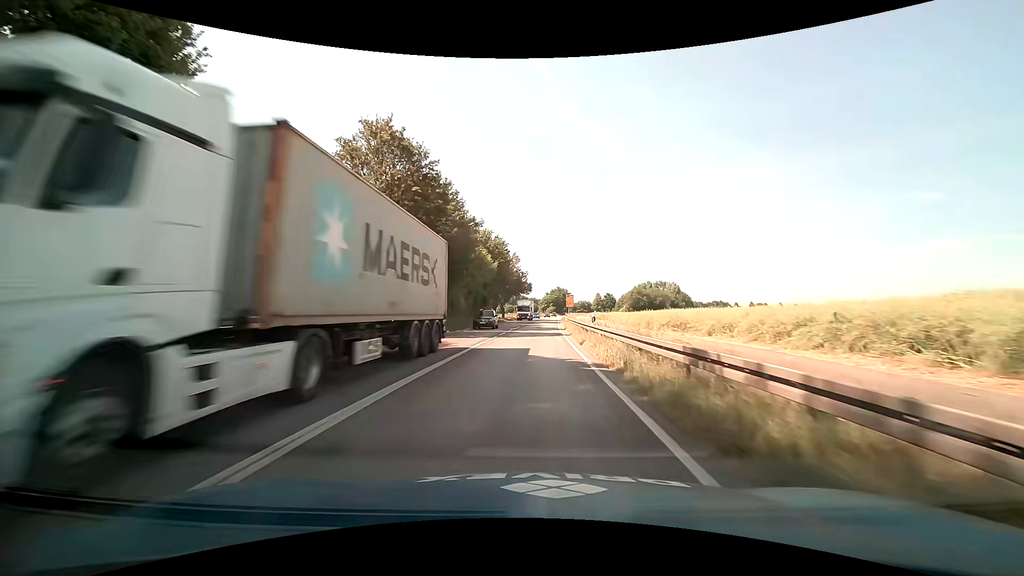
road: primary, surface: asphalt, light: Day
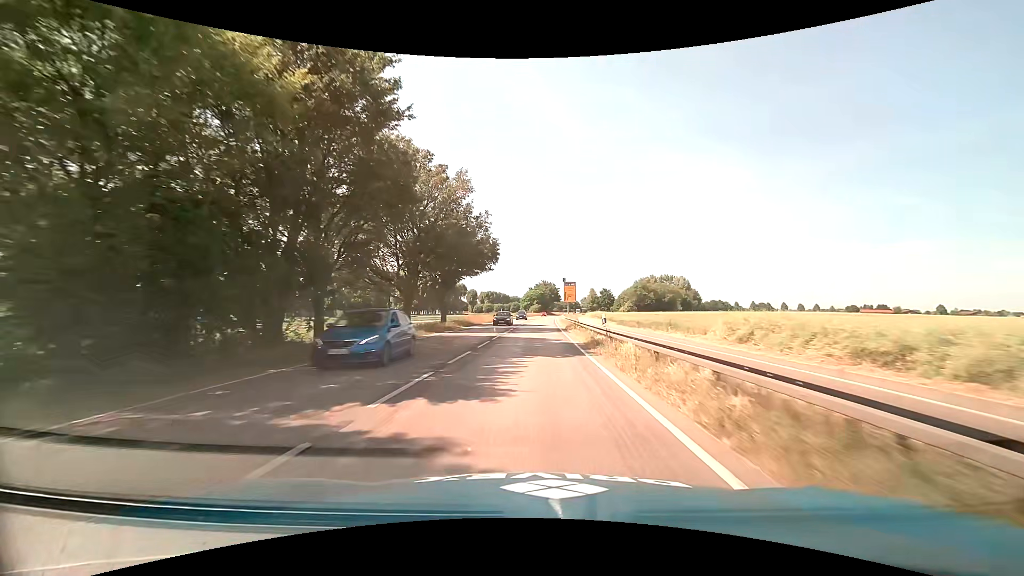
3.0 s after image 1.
(+1.1, +53.2) m; +2°
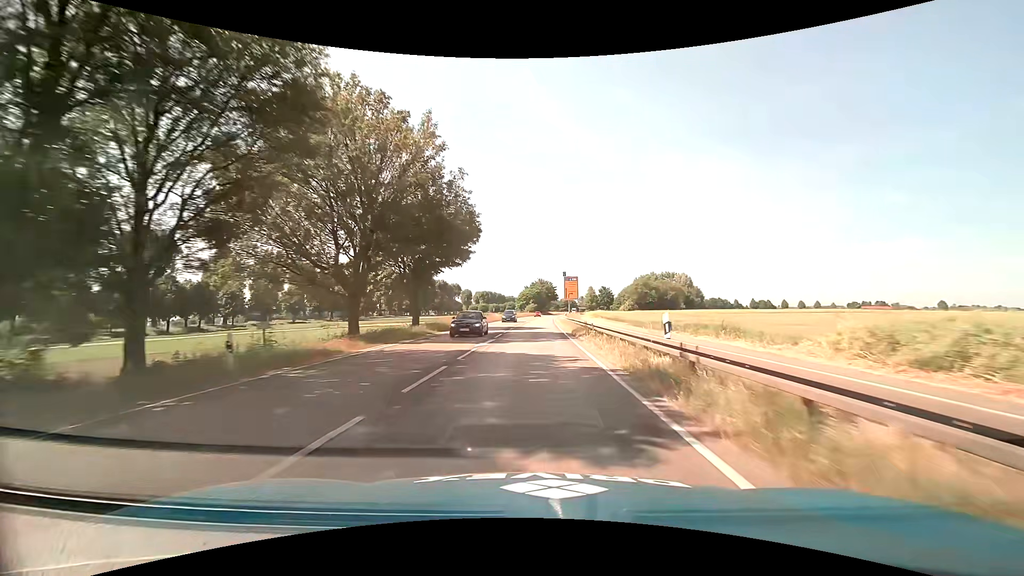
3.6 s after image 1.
(0.0, +10.7) m; +1°
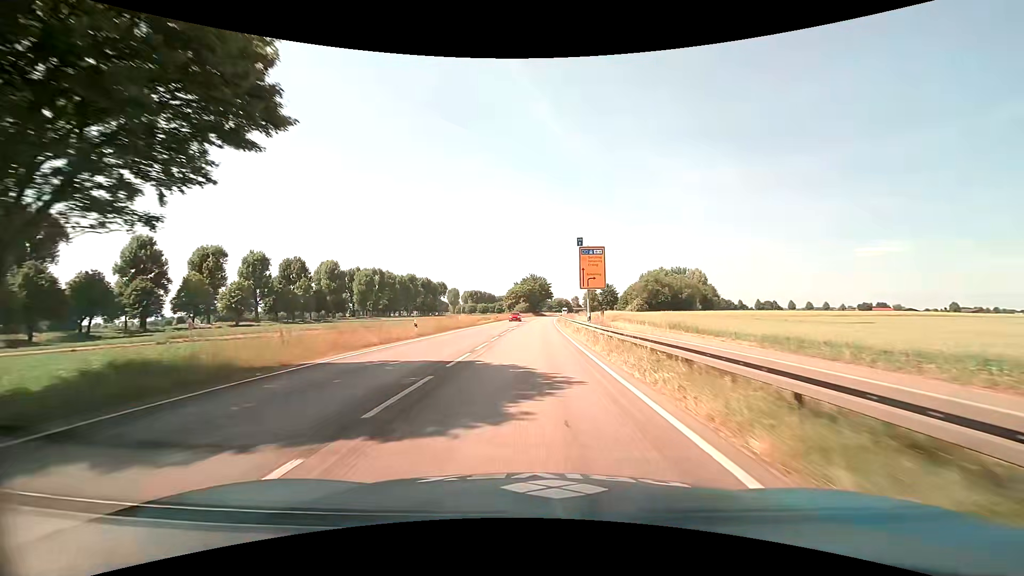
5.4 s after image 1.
(+0.2, +31.9) m; +1°
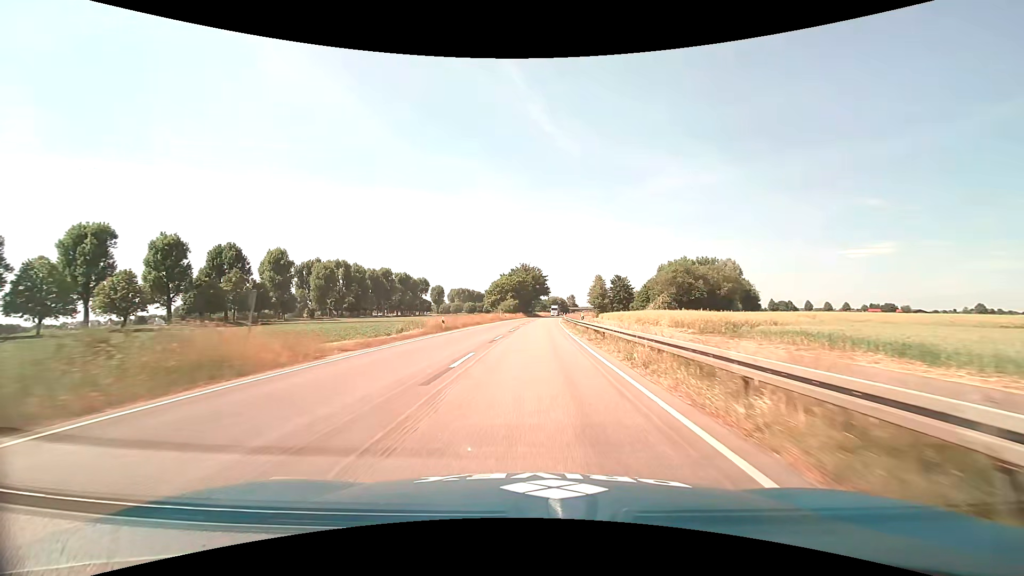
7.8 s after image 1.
(+0.3, +42.5) m; +1°
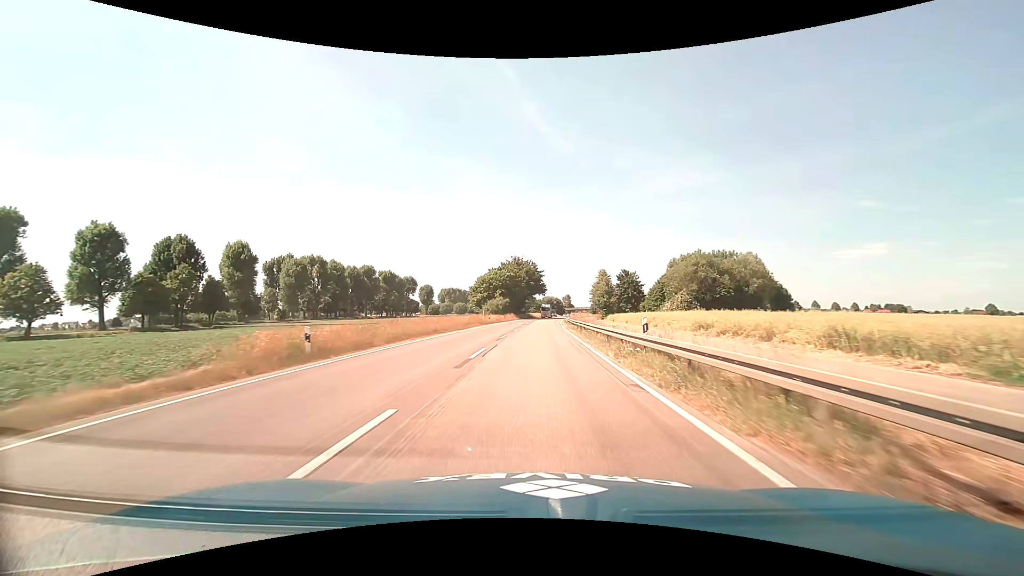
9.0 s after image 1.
(+0.1, +21.2) m; +1°
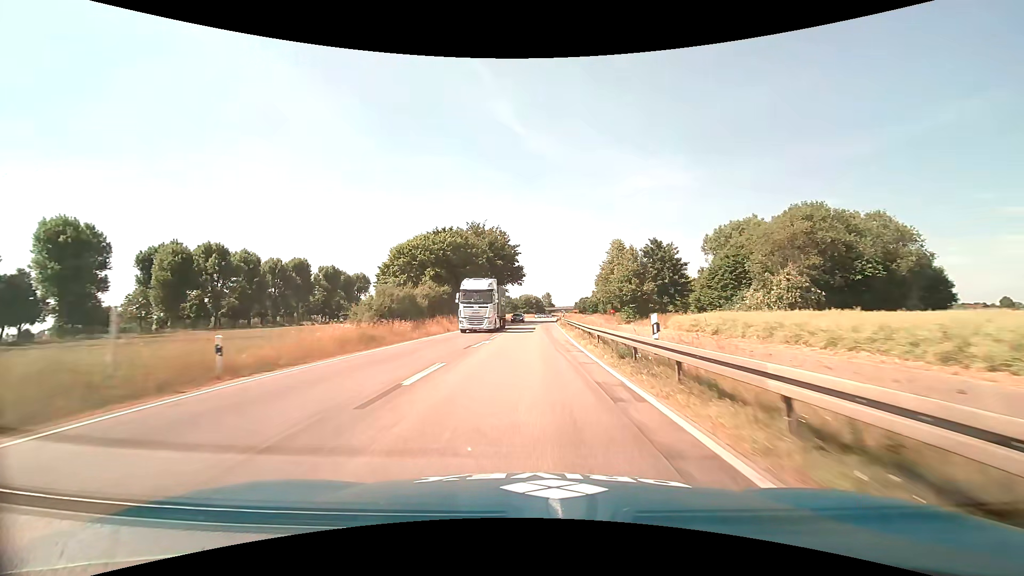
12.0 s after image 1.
(+1.3, +53.2) m; +3°
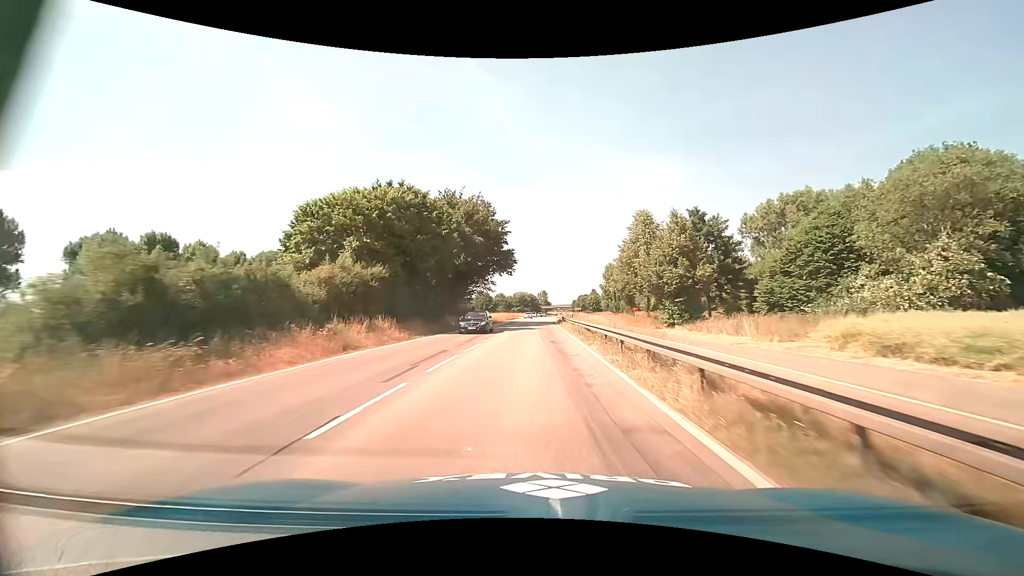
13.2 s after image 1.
(+0.1, +21.5) m; 0°
(0, +10) (0, +20) (0, +30) (0, +40) (+1, +50) (+1, +60) (+1, +70) (+2, +80) (+2, +90) (+2, +100) m
